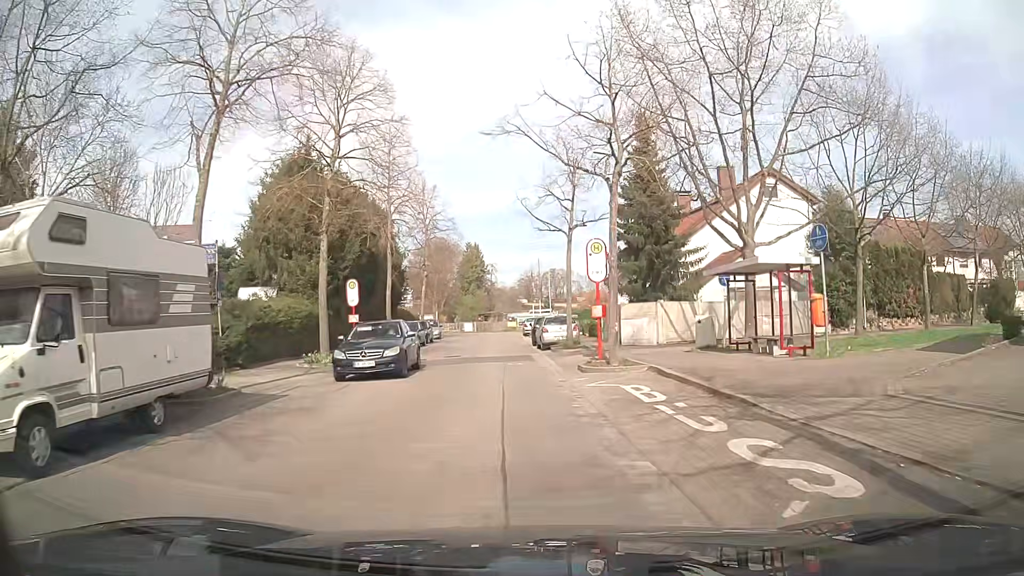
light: Day
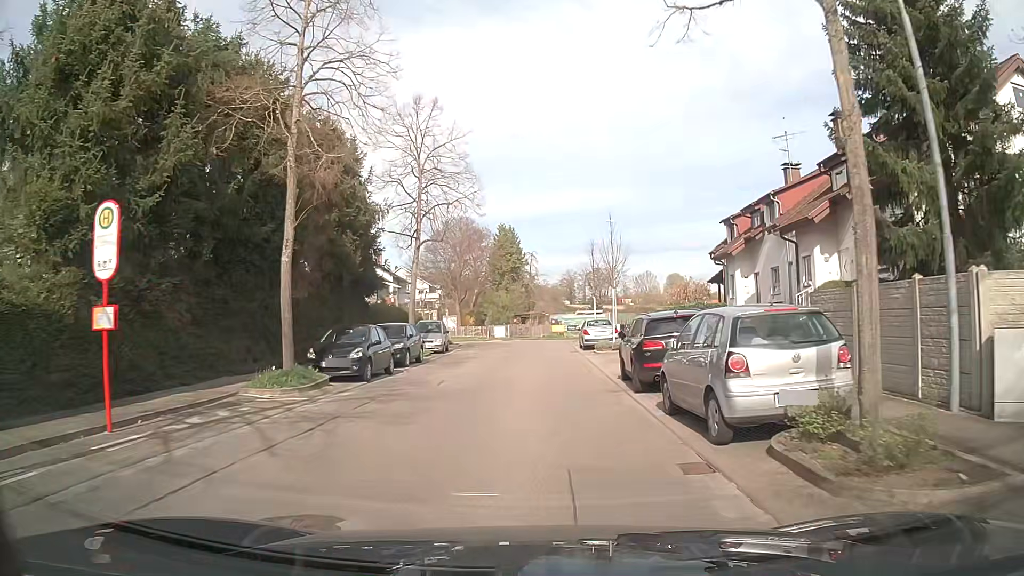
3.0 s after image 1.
(-1.2, +21.0) m; -4°
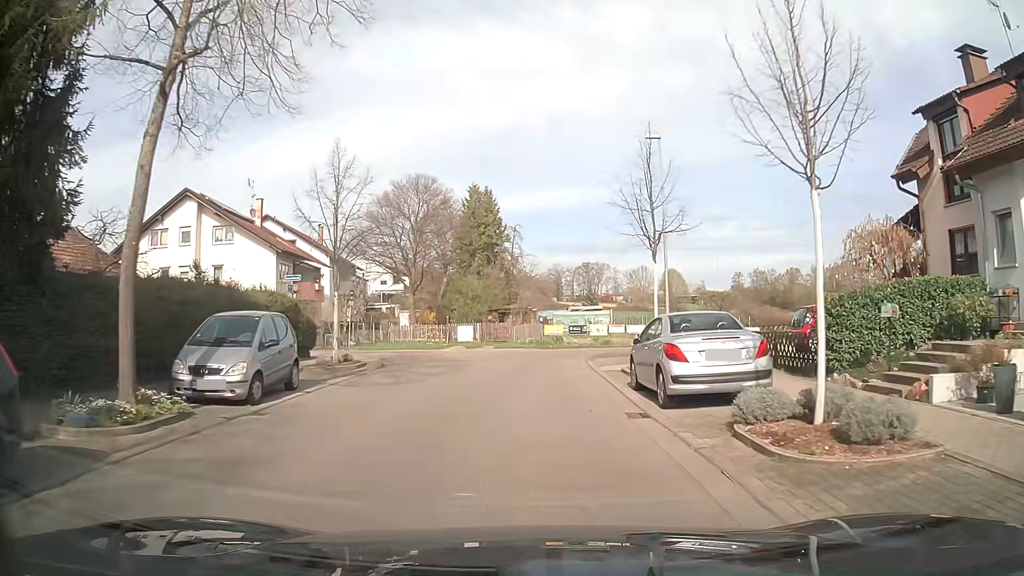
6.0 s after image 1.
(+0.1, +21.5) m; +2°
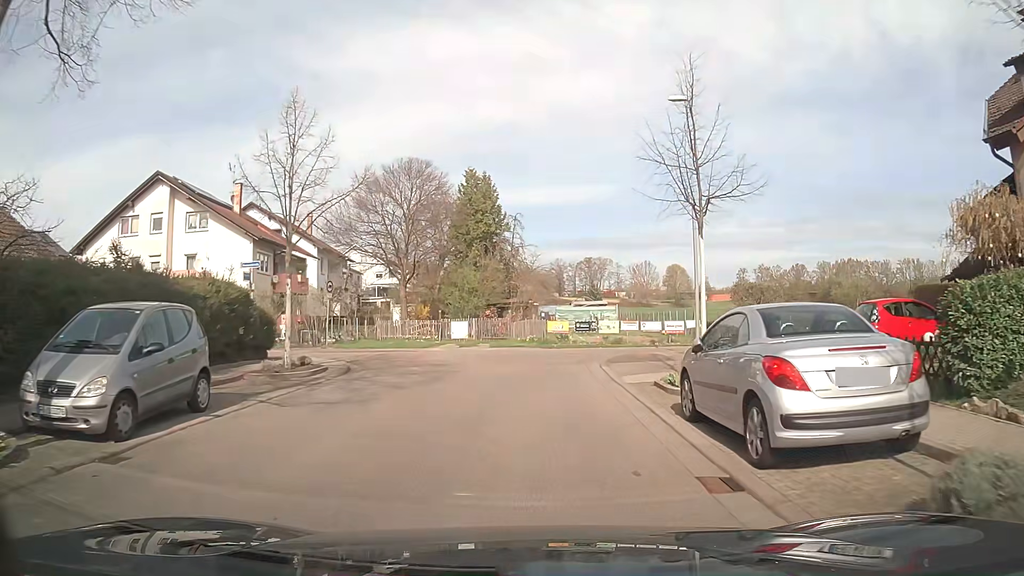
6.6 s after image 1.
(-0.1, +4.2) m; -1°
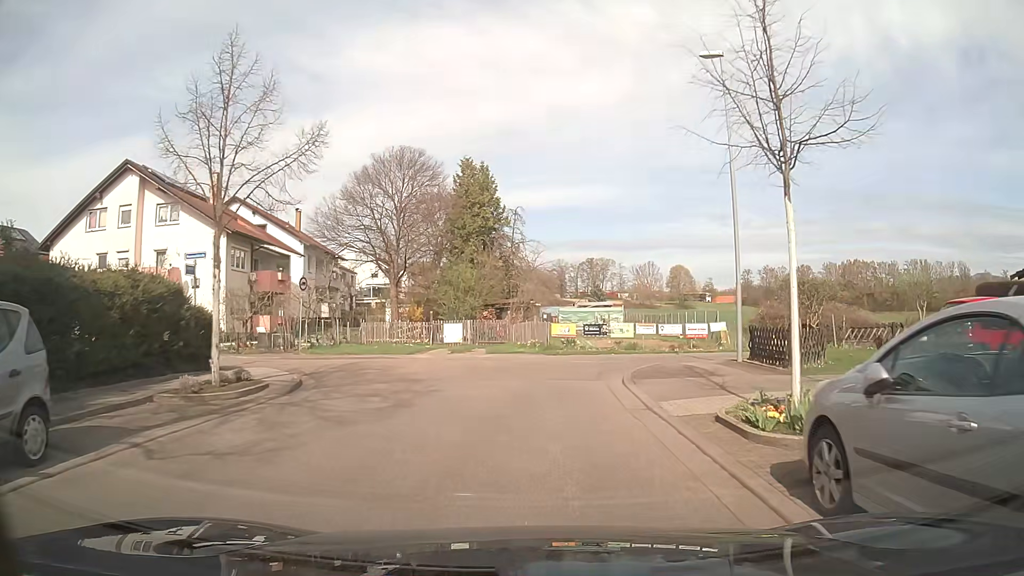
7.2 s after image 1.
(0.0, +4.0) m; 0°
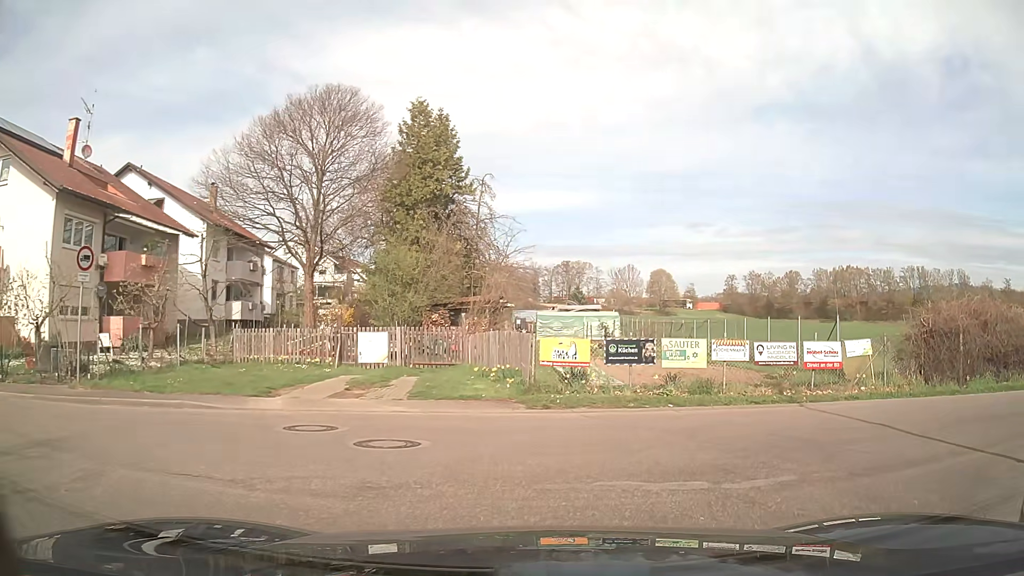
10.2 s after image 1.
(+0.1, +13.6) m; +2°
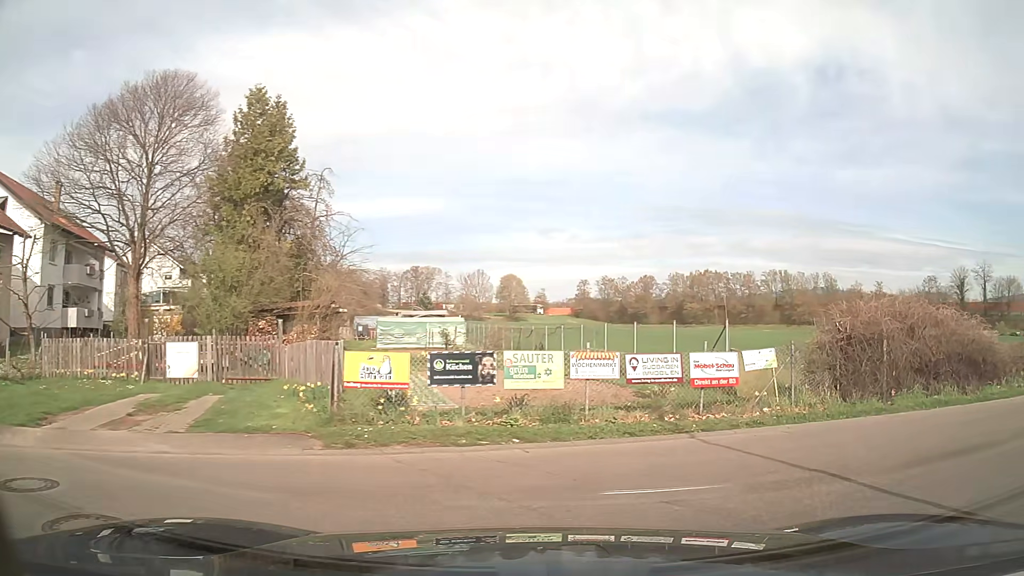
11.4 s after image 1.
(+0.4, +3.1) m; +14°
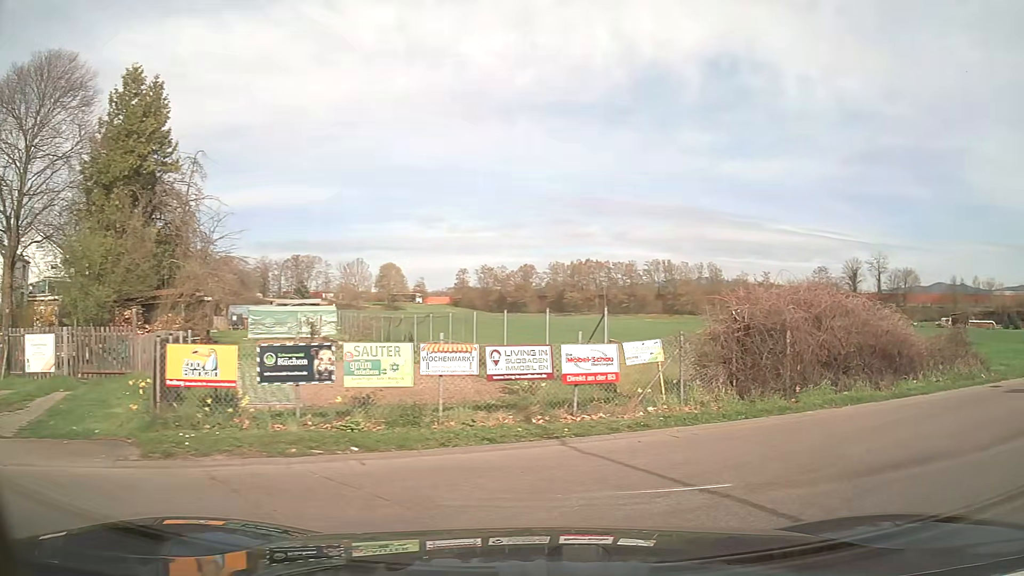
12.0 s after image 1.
(+0.1, +1.5) m; +12°
